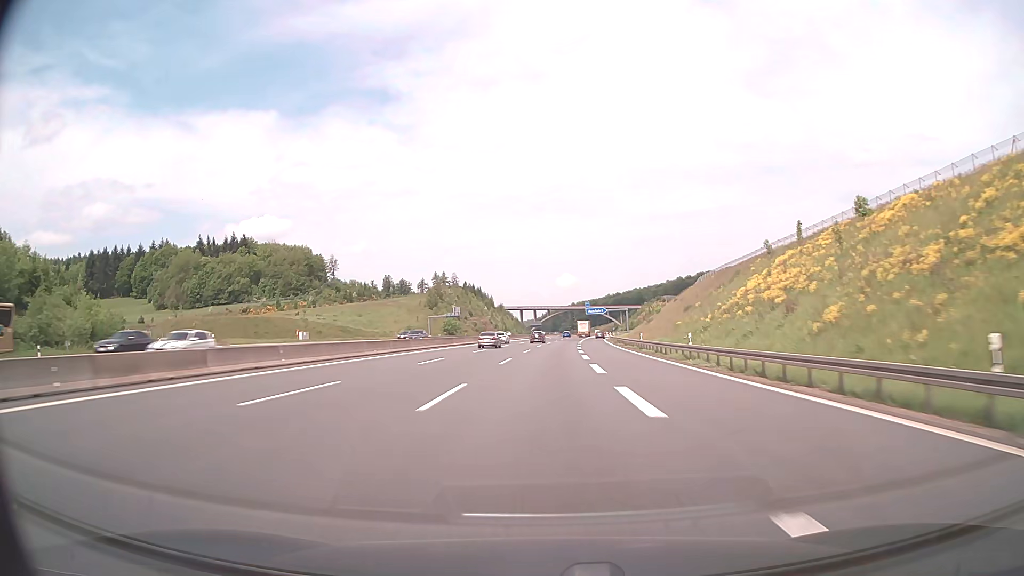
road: motorway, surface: asphalt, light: Day
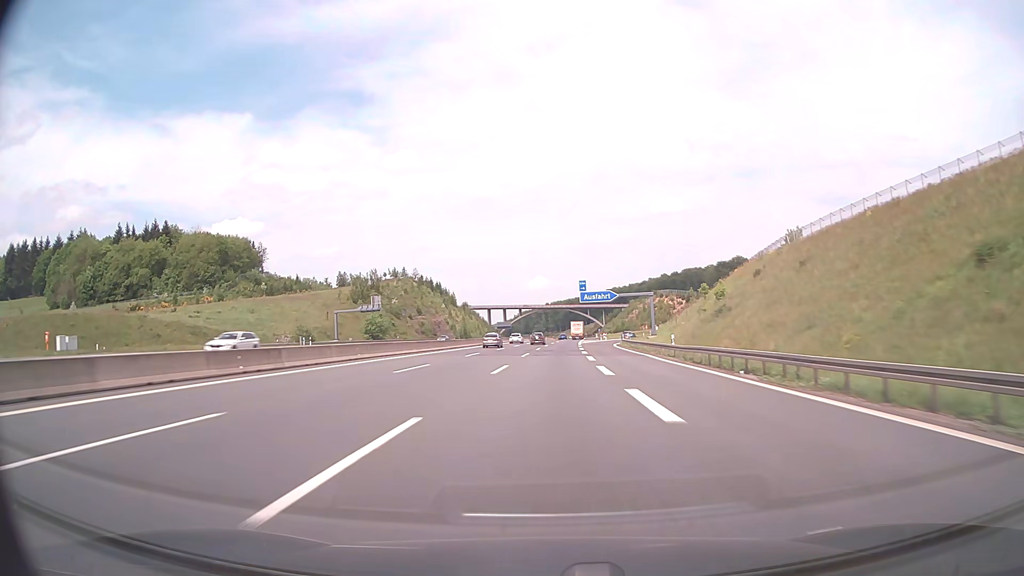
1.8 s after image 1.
(+1.4, +59.9) m; +2°
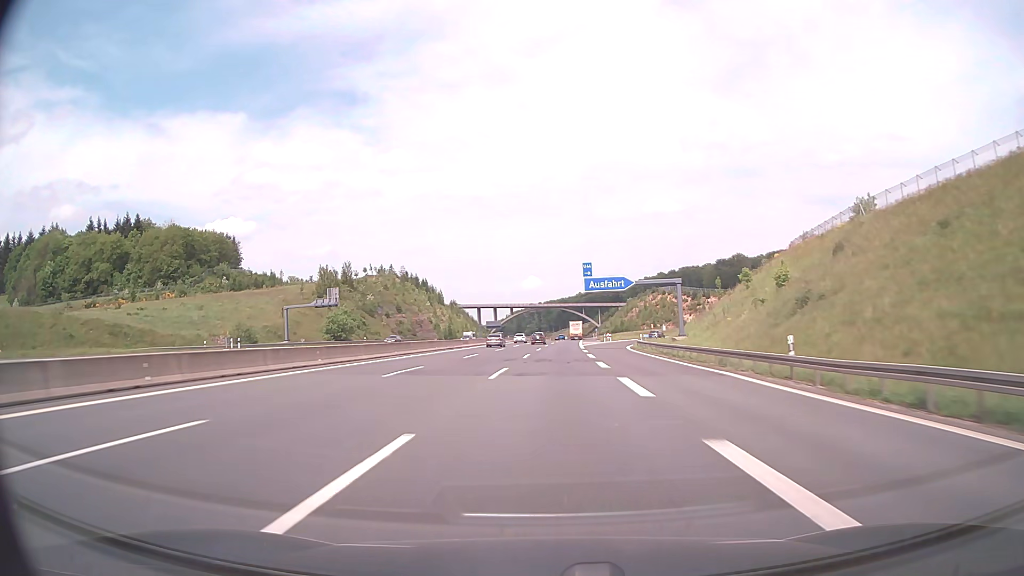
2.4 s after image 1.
(+0.1, +20.0) m; +1°
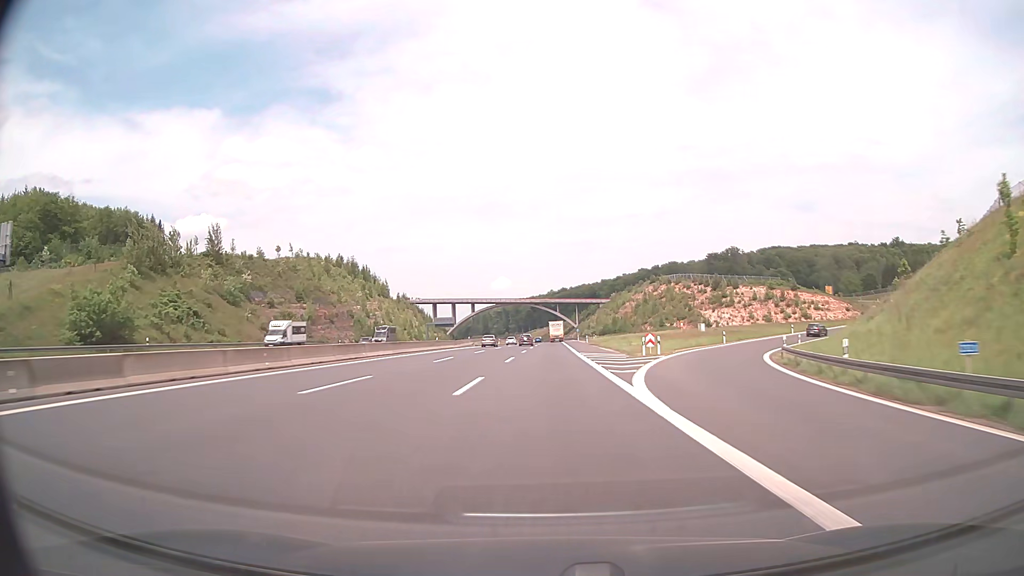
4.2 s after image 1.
(+1.4, +60.1) m; +3°
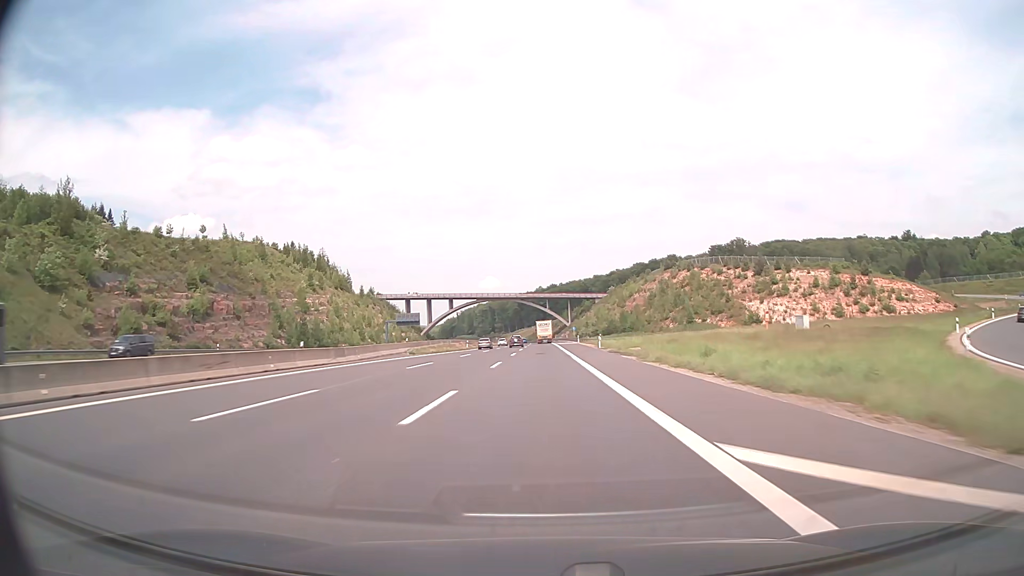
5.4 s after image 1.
(+0.4, +40.2) m; +1°
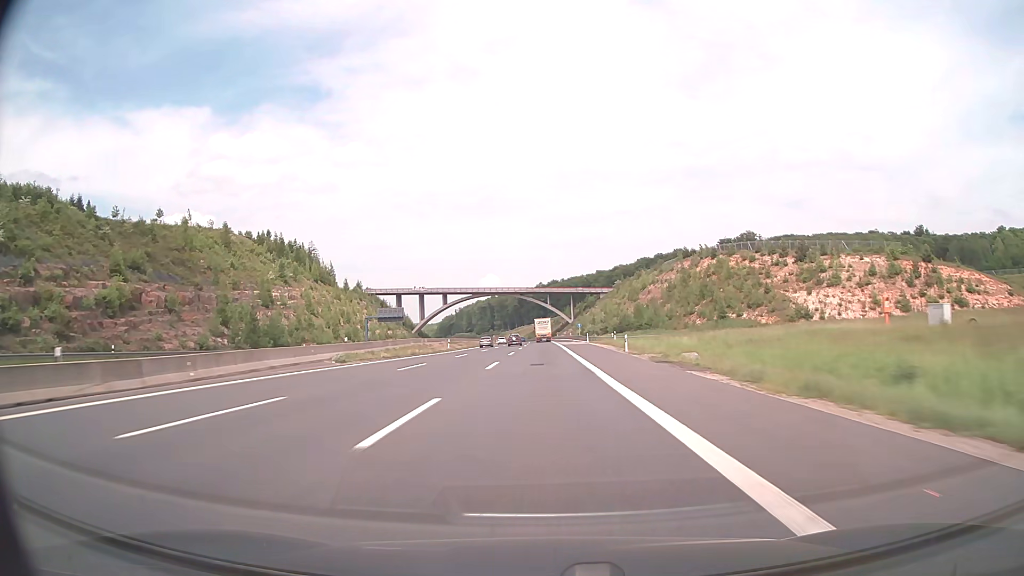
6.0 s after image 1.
(0.0, +20.1) m; 0°
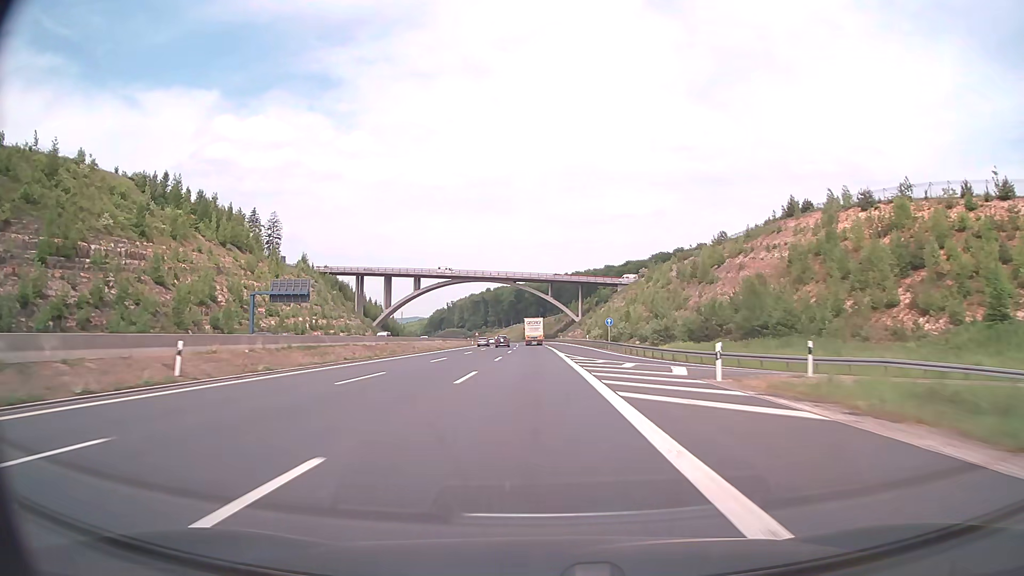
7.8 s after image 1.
(-0.1, +60.5) m; 0°
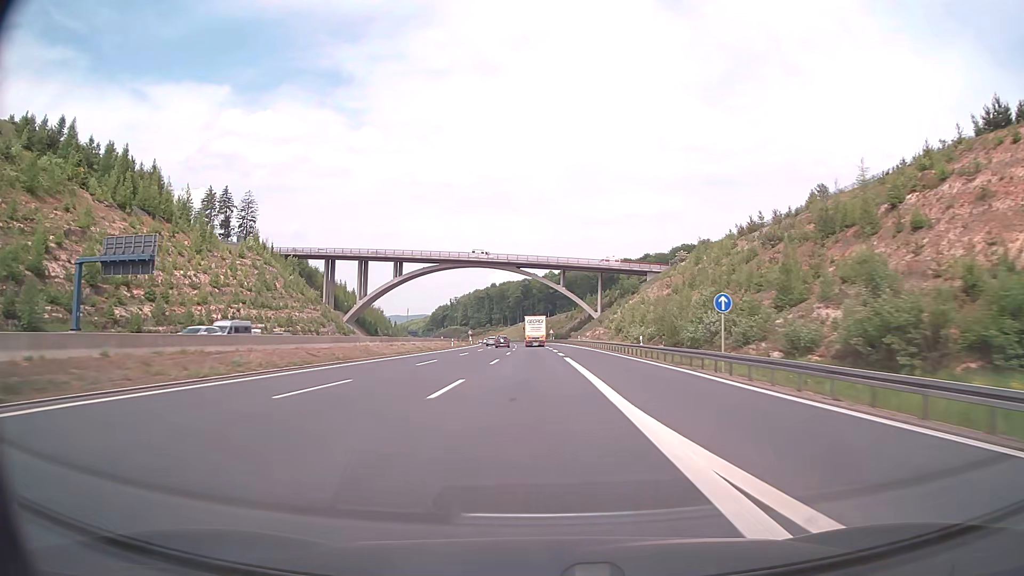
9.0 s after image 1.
(-0.2, +40.5) m; -1°
(0, +10) (0, +20) (0, +30) (0, +40) (0, +50) (-1, +60) (-1, +70) (-1, +80) (-2, +90) (-3, +100) m
